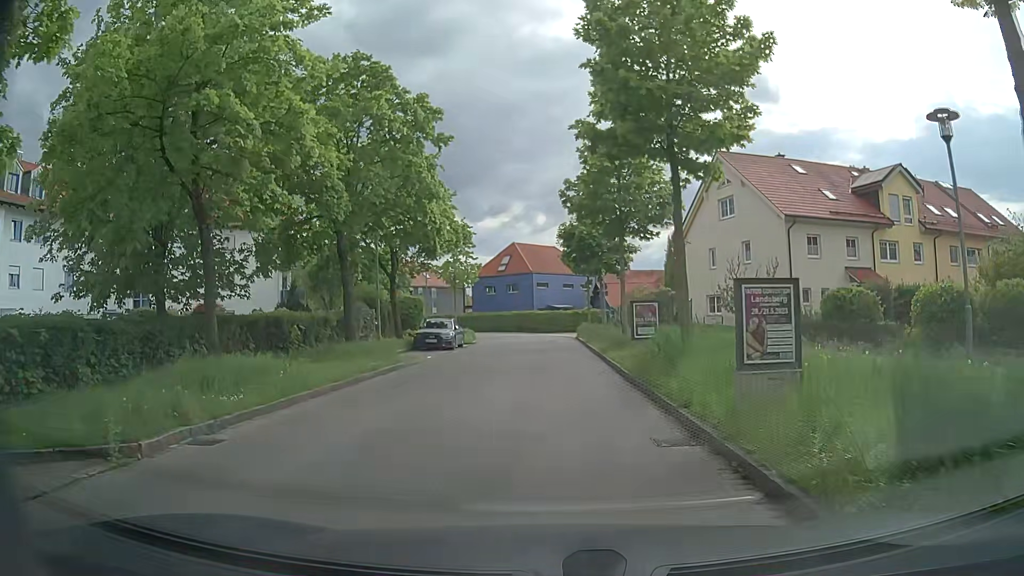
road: residential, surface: asphalt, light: Day
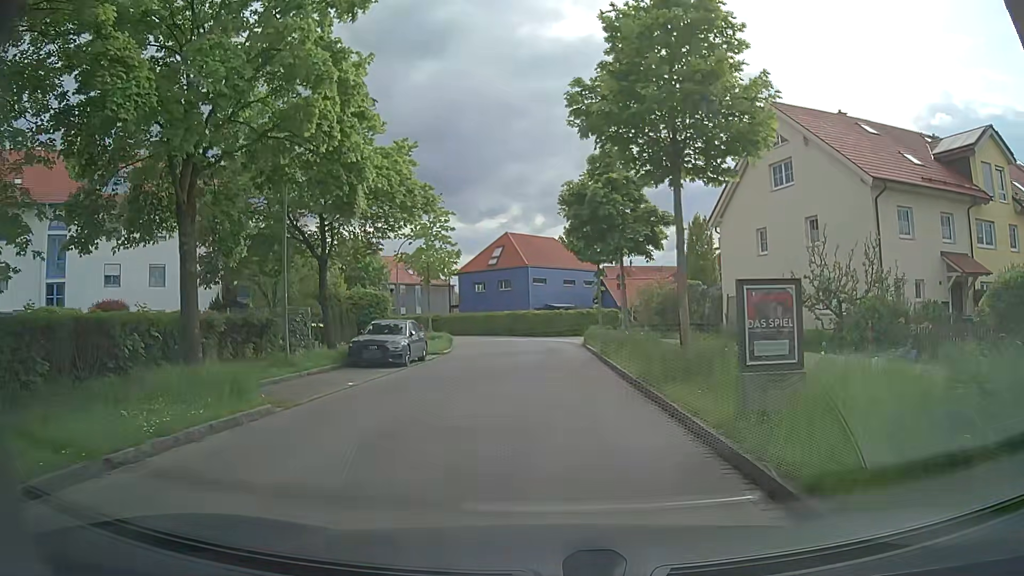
(0.0, +10.2) m; +1°
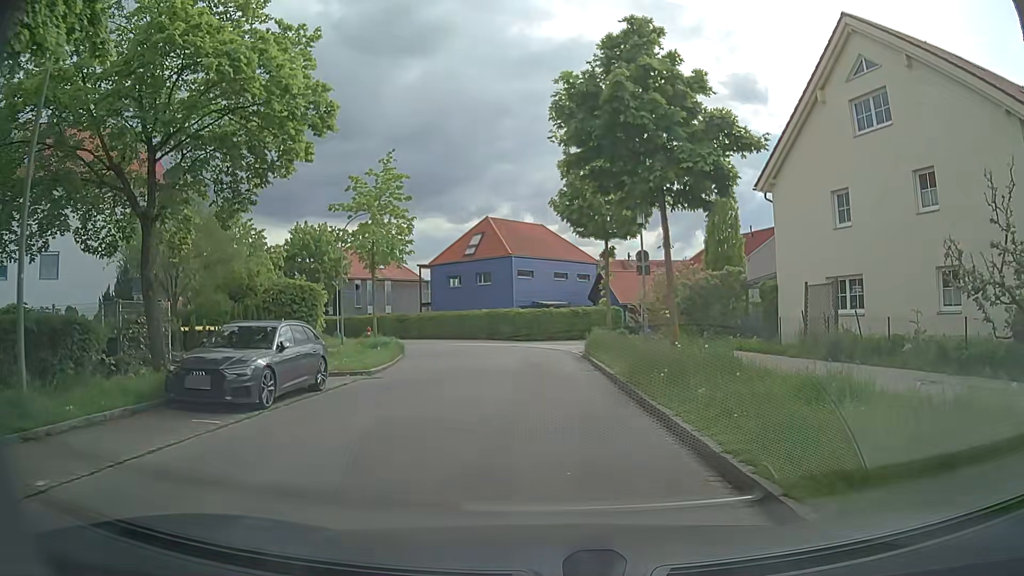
(0.0, +10.3) m; +1°
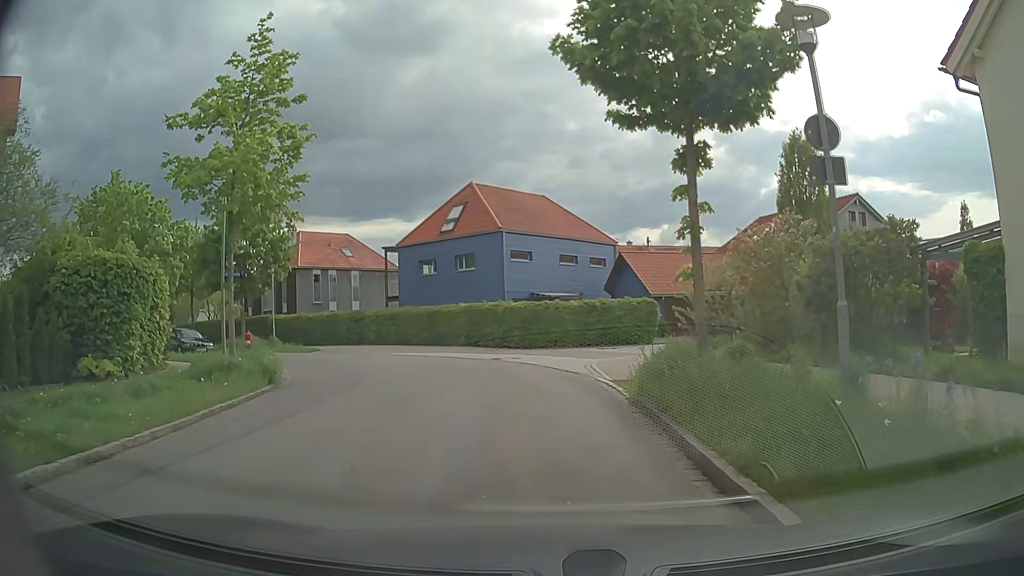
(-0.1, +13.8) m; 0°
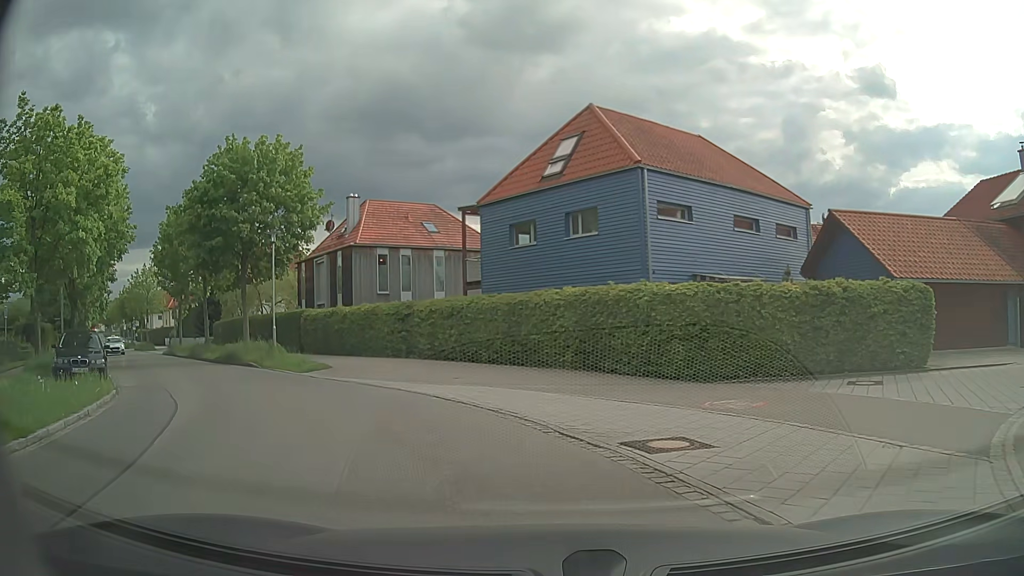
(-1.0, +16.0) m; -13°
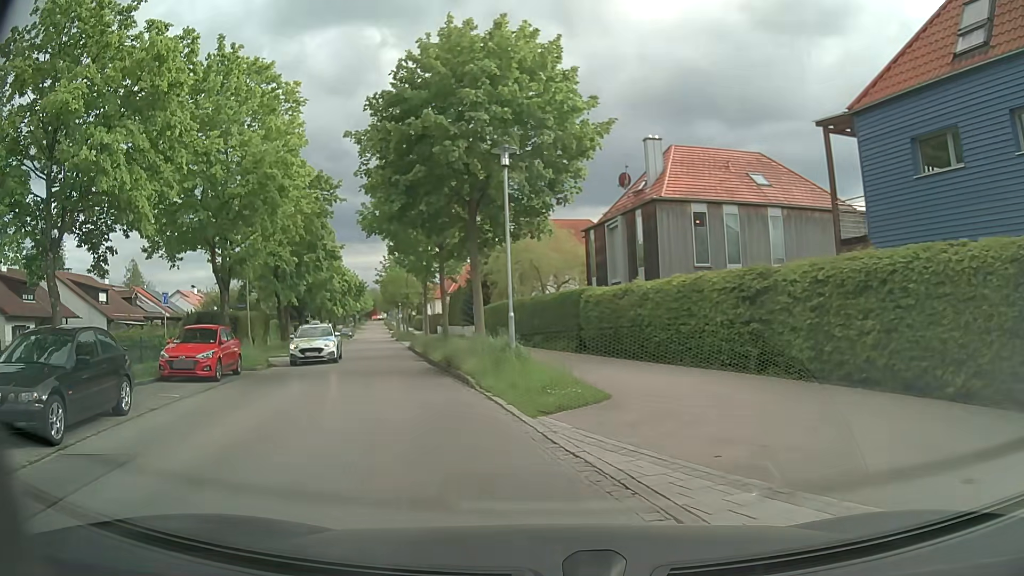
(-2.1, +11.6) m; -25°
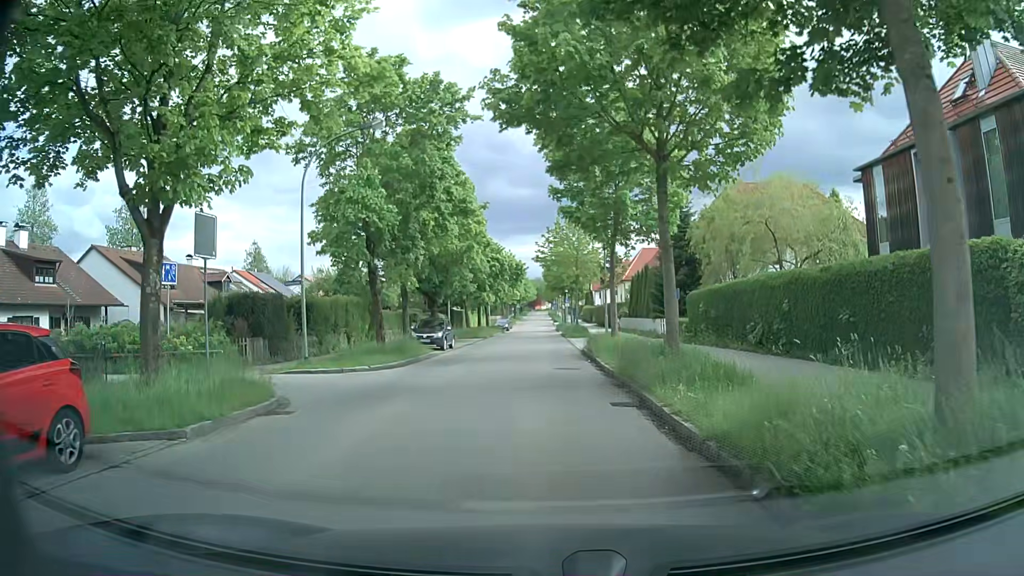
(-3.0, +14.8) m; -13°
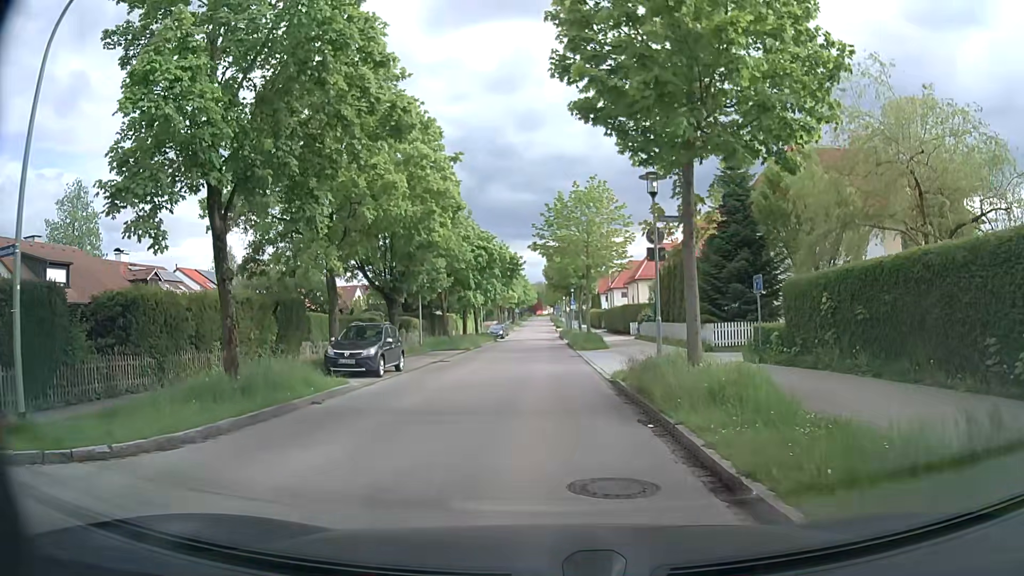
(-0.2, +12.8) m; -1°
(0, +10) (0, +20) (0, +30) (0, +40) (0, +50) (0, +60) (0, +70) (0, +80) (0, +90) (0, +100) m
